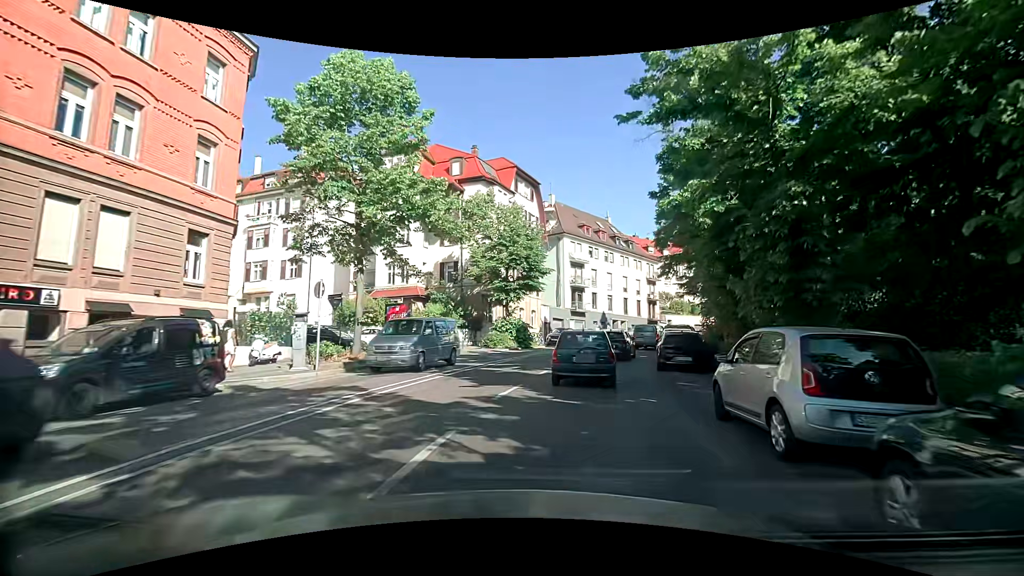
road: secondary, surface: asphalt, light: Day
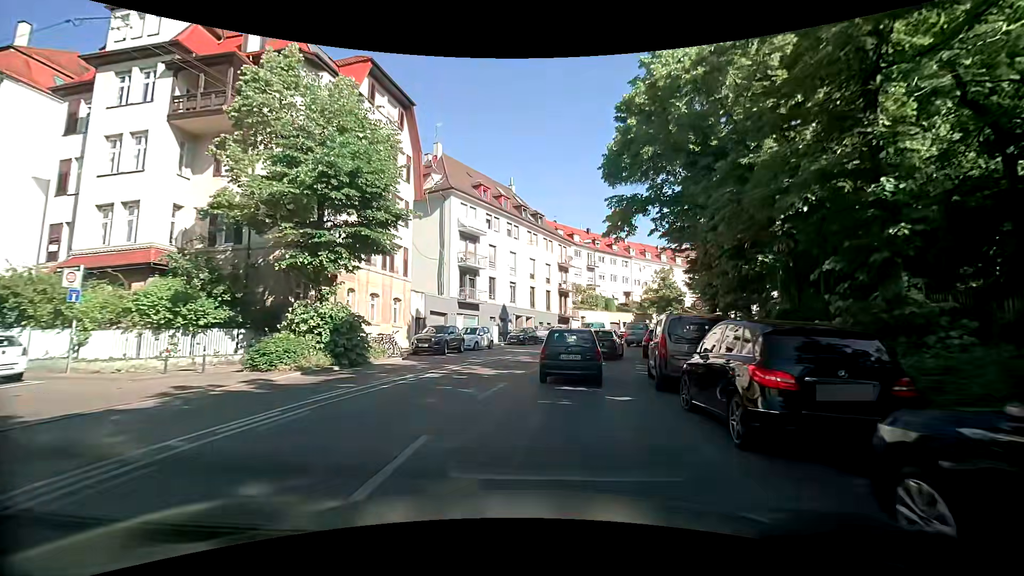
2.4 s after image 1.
(+2.1, +18.5) m; +12°
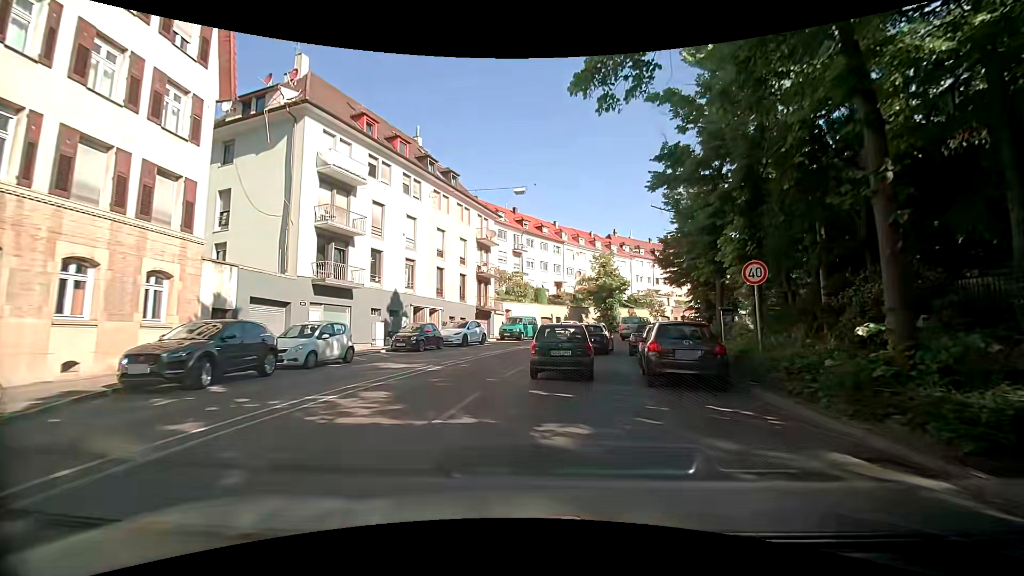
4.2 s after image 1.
(+1.1, +14.4) m; +9°
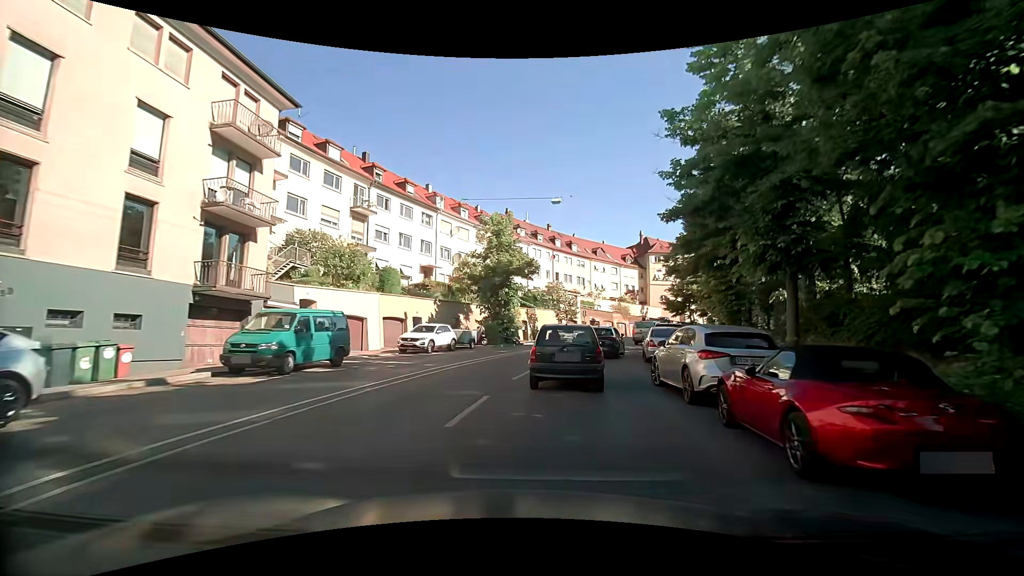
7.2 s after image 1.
(+2.5, +24.3) m; +14°
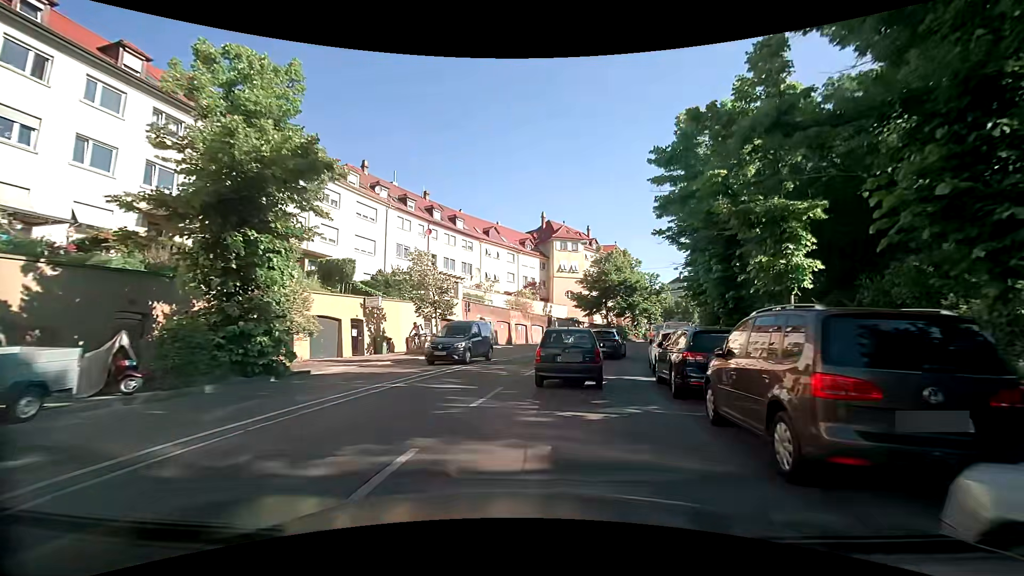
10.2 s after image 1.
(+2.5, +21.8) m; +12°
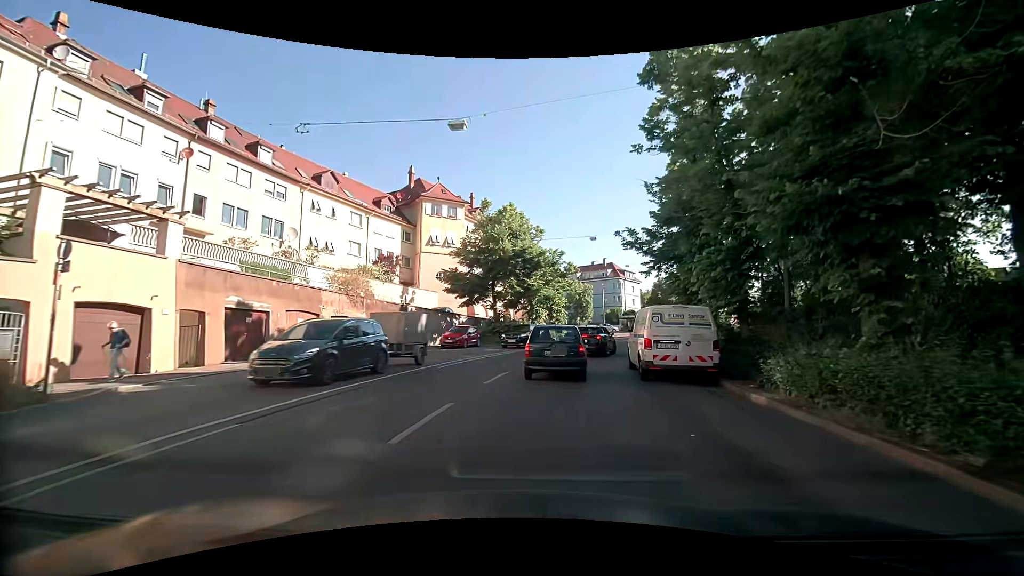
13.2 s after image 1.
(+2.4, +20.6) m; +13°
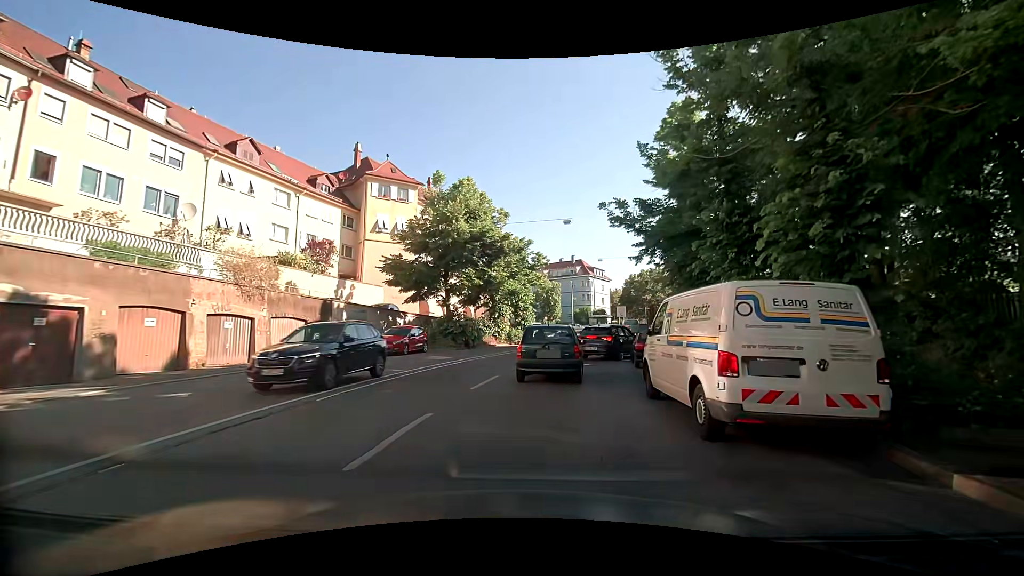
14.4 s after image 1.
(+0.3, +6.9) m; +5°
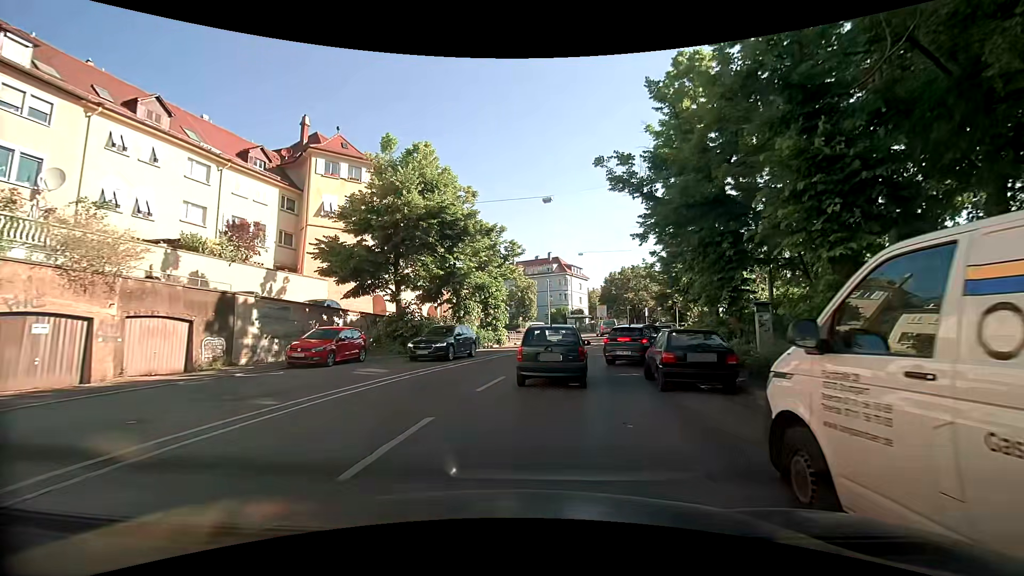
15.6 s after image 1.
(0.0, +6.2) m; +3°
(0, +10) (+2, +20) (+4, +30) (+7, +39) (+9, +49) (+9, +59) (+8, +69) (+5, +78) (-1, +87) (-7, +94) m
